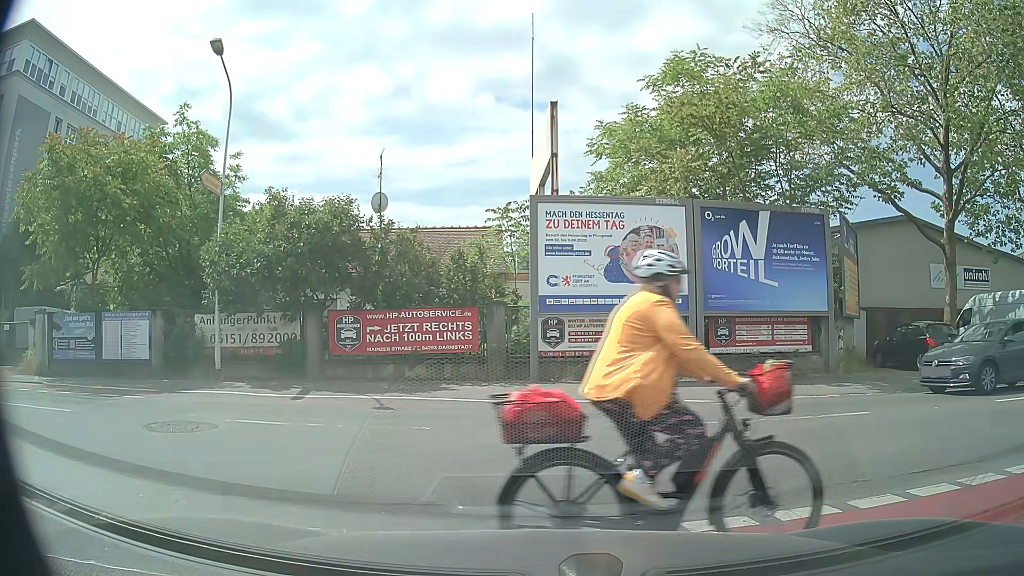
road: tertiary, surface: asphalt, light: Day
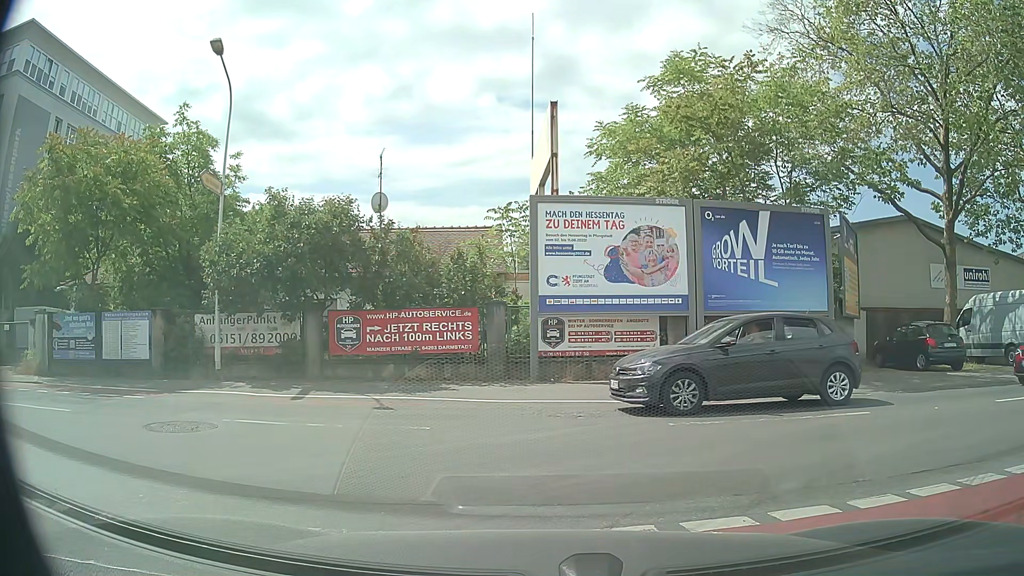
(0.0, 0.0) m; 0°
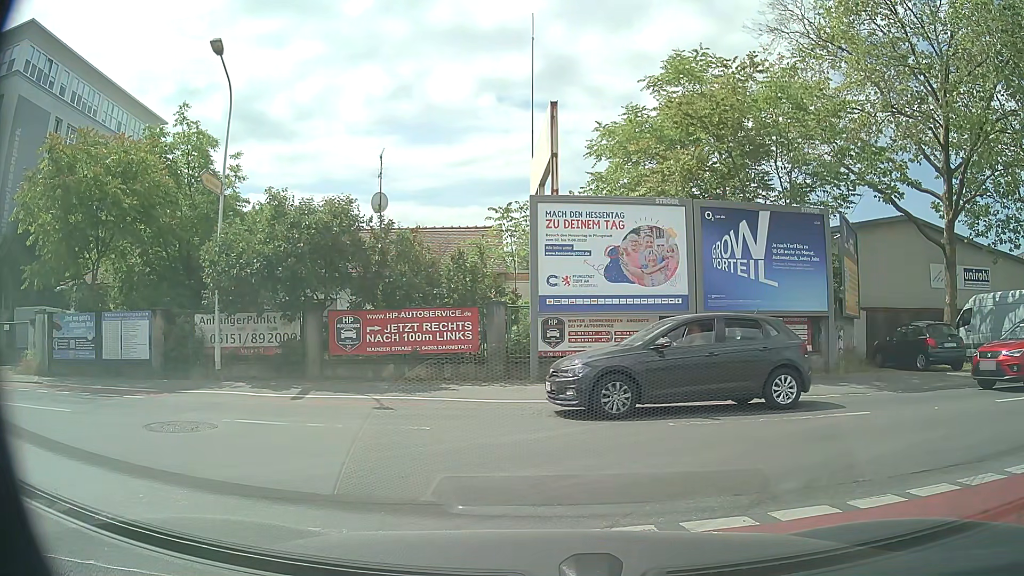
(0.0, 0.0) m; 0°
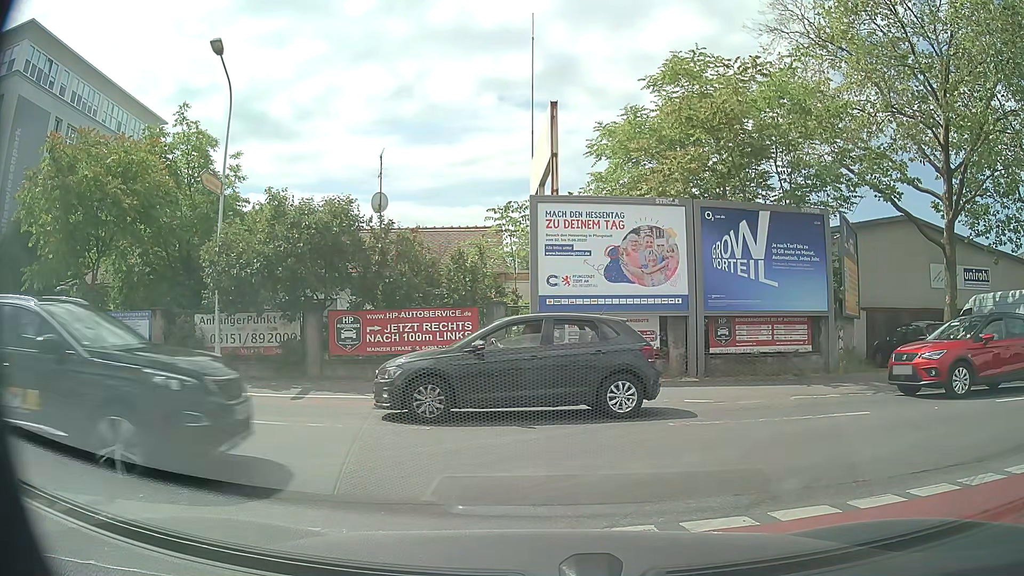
(0.0, 0.0) m; 0°
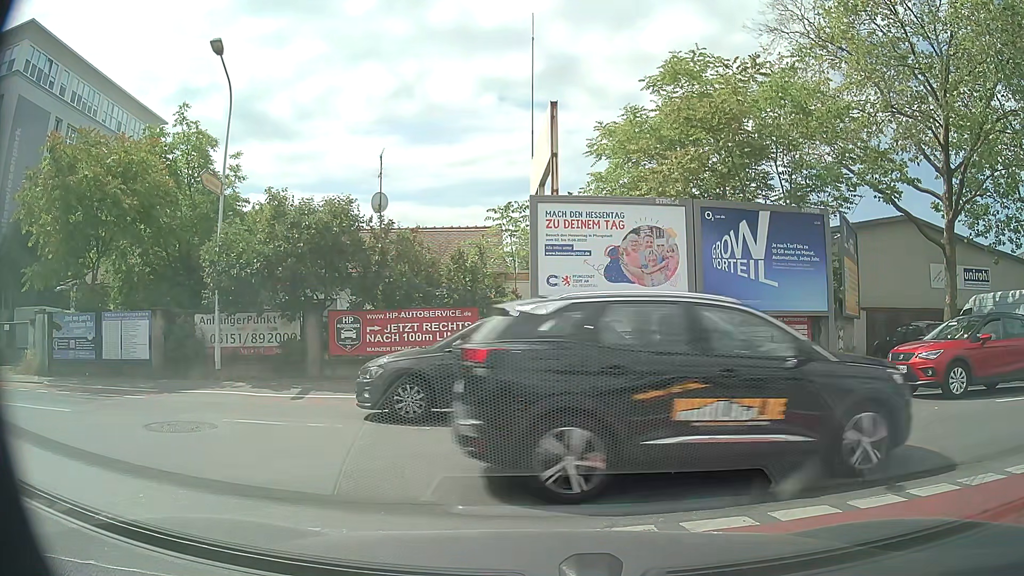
(0.0, 0.0) m; 0°
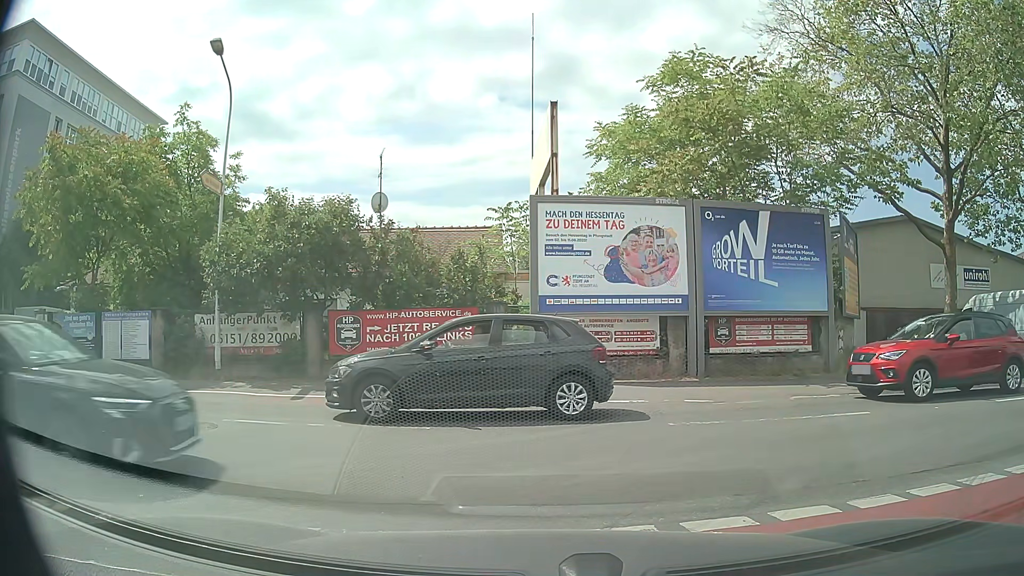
(0.0, 0.0) m; 0°
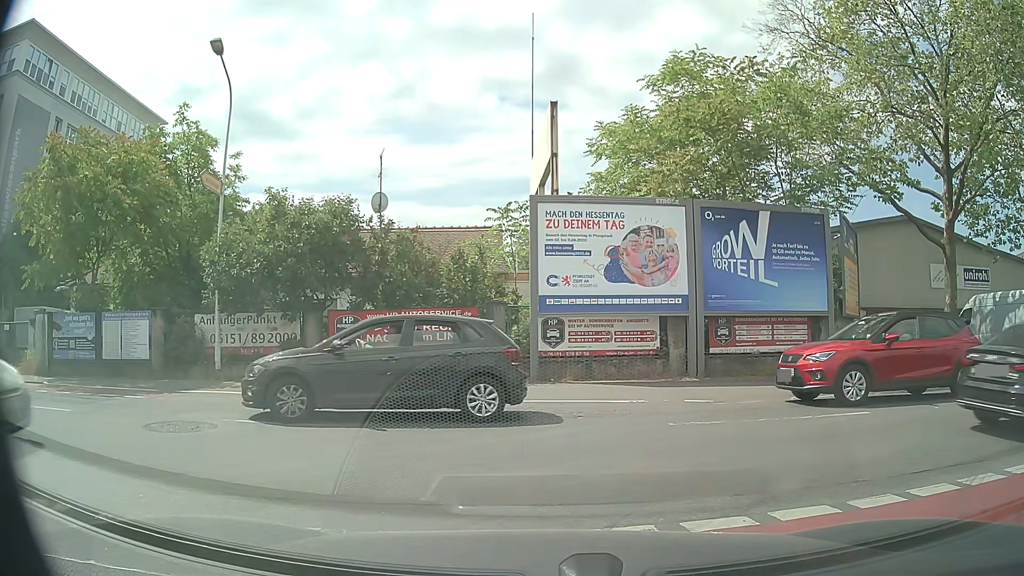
(0.0, 0.0) m; 0°
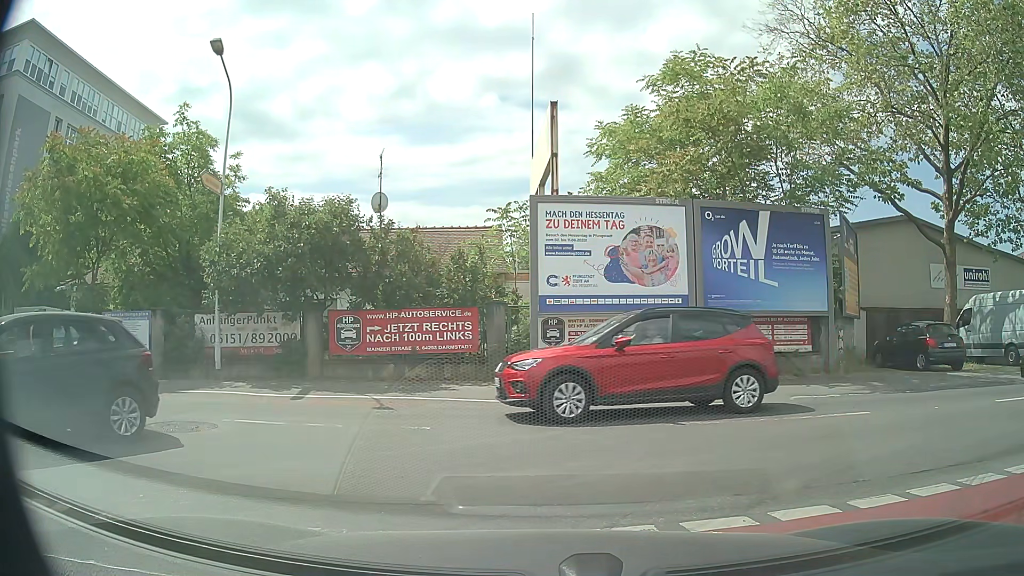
(0.0, 0.0) m; 0°
